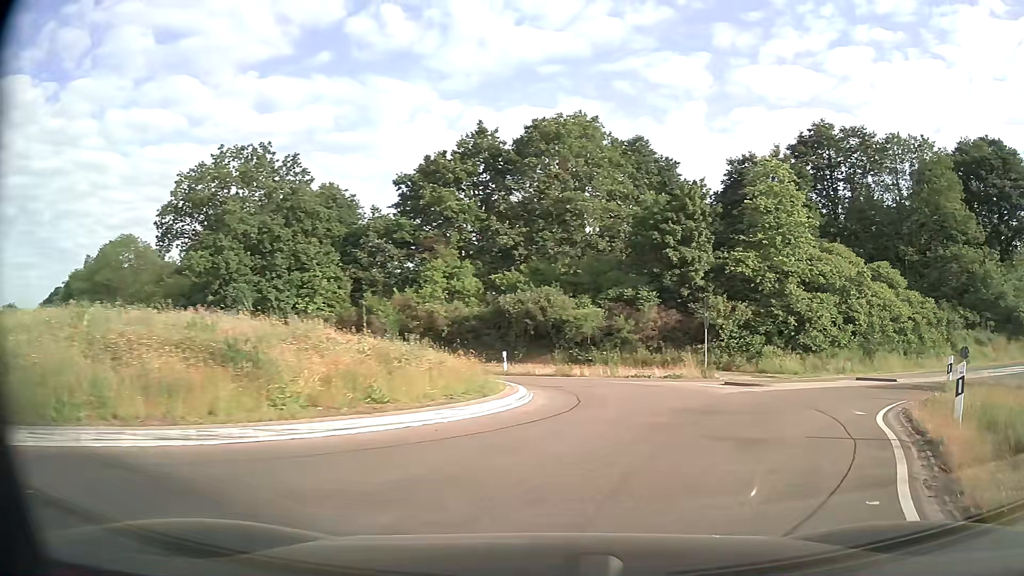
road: secondary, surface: asphalt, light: Day
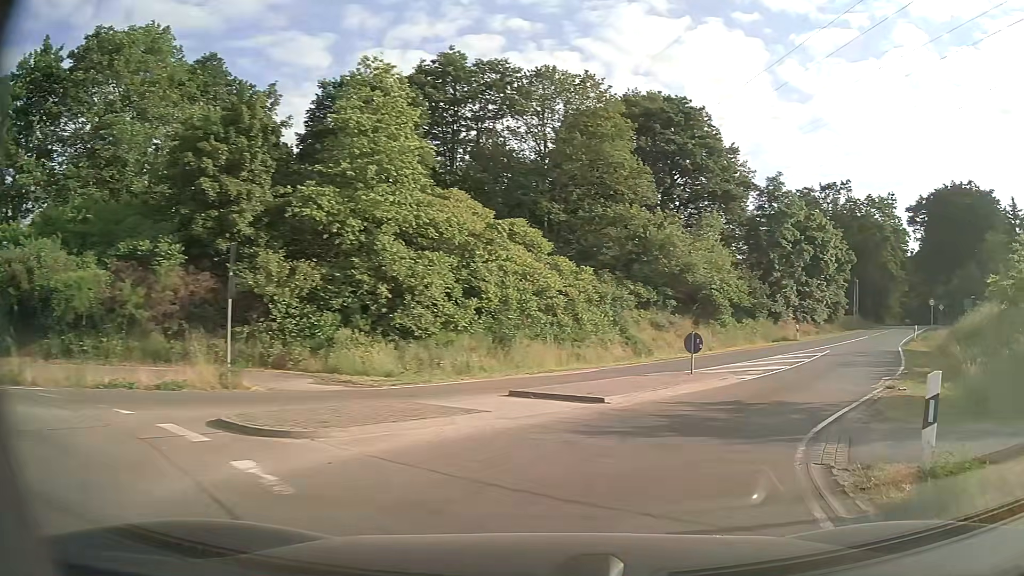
(+4.0, +12.7) m; +35°
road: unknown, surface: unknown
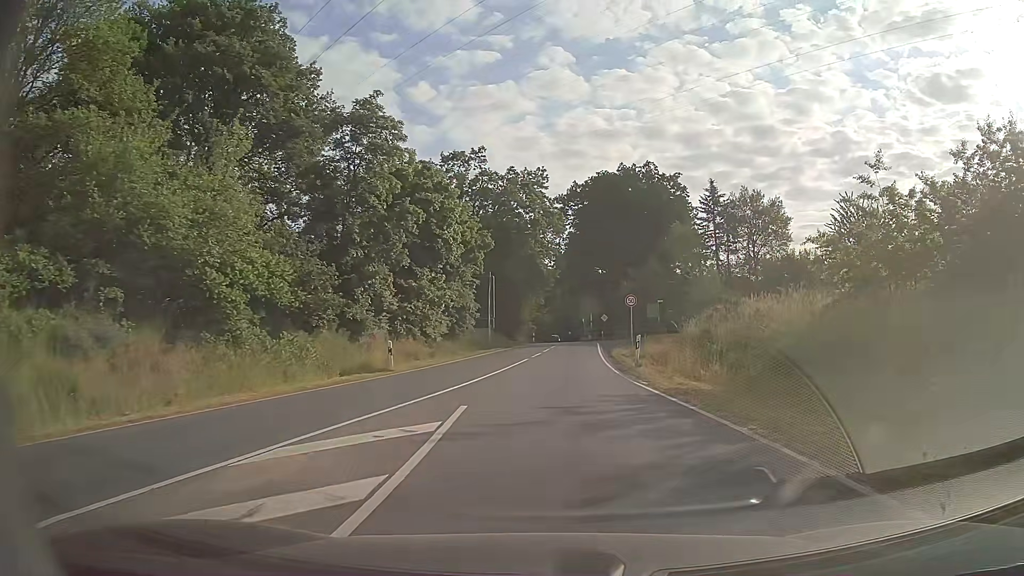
(+8.1, +21.0) m; +33°
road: secondary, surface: asphalt
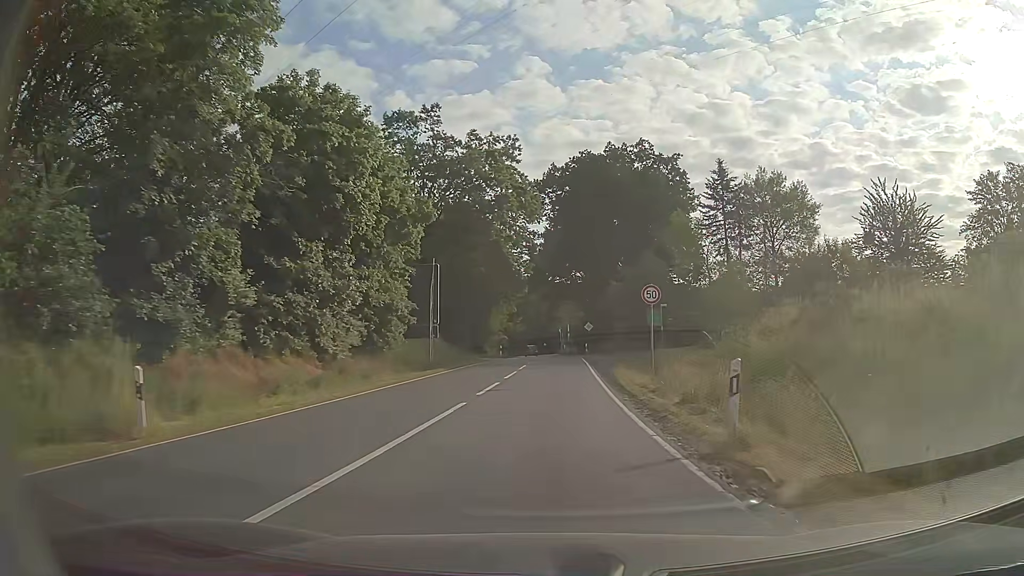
(+0.3, +14.2) m; +2°
(0, +10) (0, +20) (+1, +30) (+1, +40) (+1, +50) (+1, +60) (+1, +70) (+1, +80) (+1, +90) (+1, +100) m
